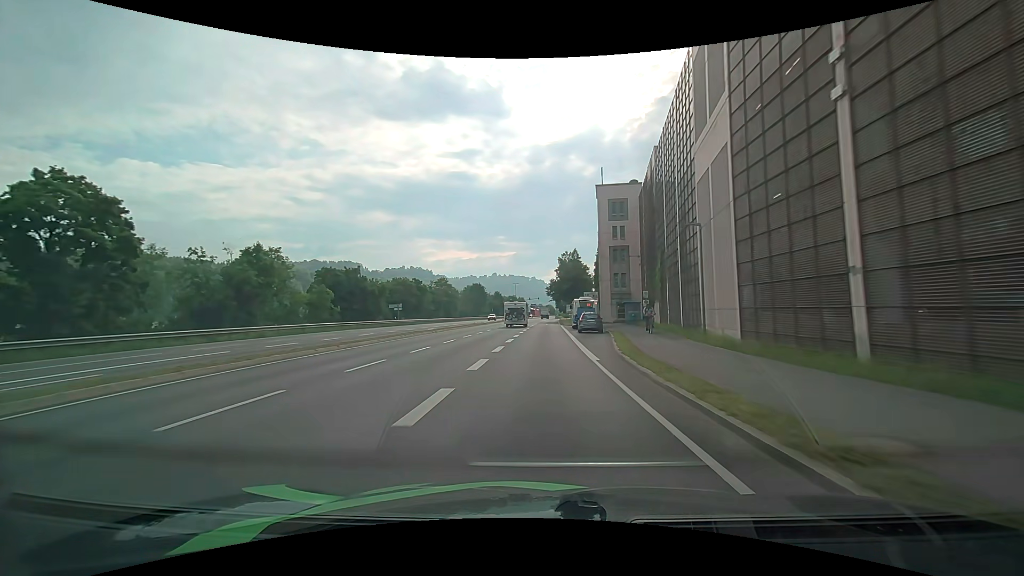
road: primary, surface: asphalt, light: Day
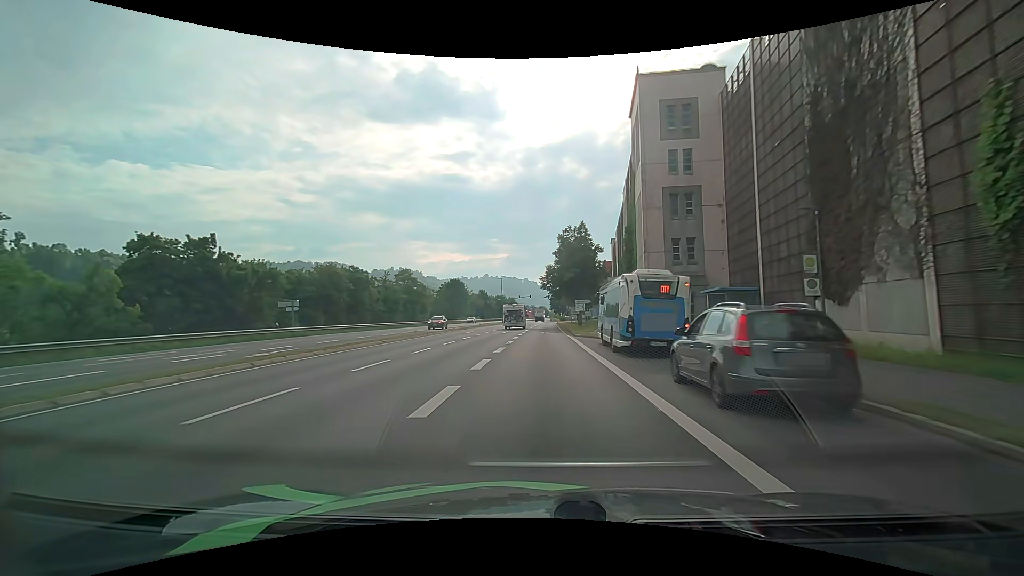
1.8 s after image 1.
(+0.2, +29.3) m; +2°
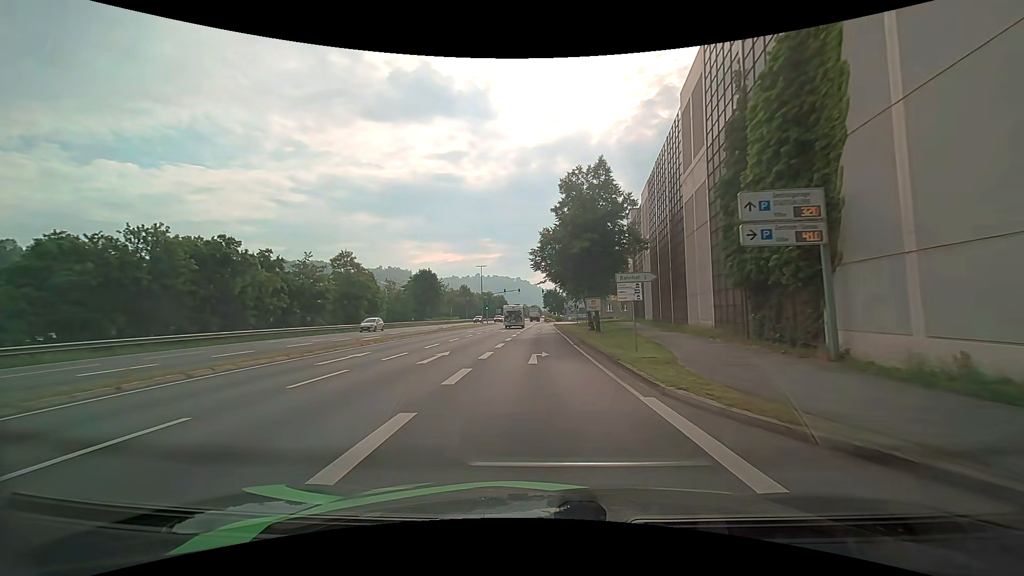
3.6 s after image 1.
(-0.1, +26.6) m; 0°
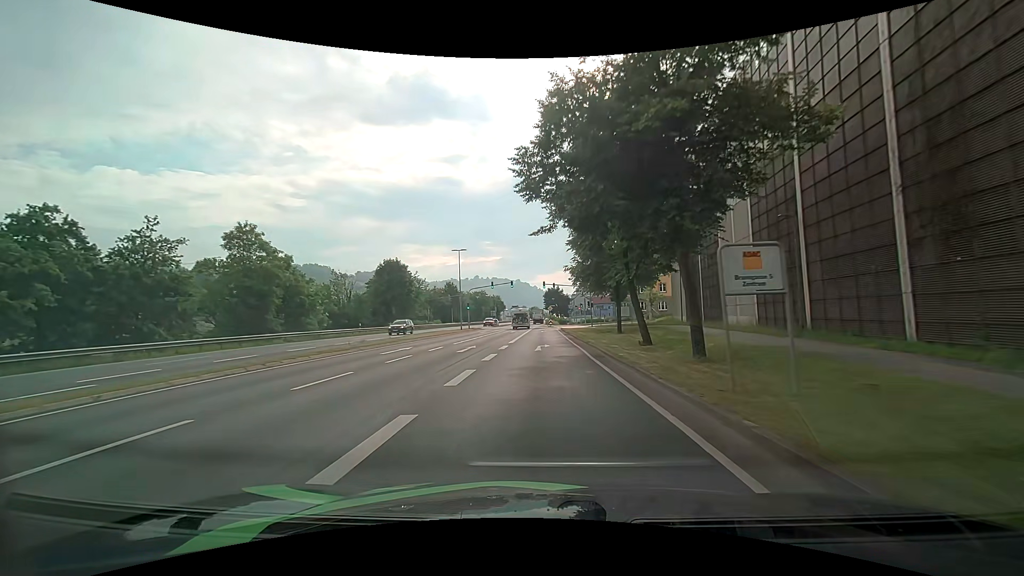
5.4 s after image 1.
(-0.1, +23.9) m; 0°
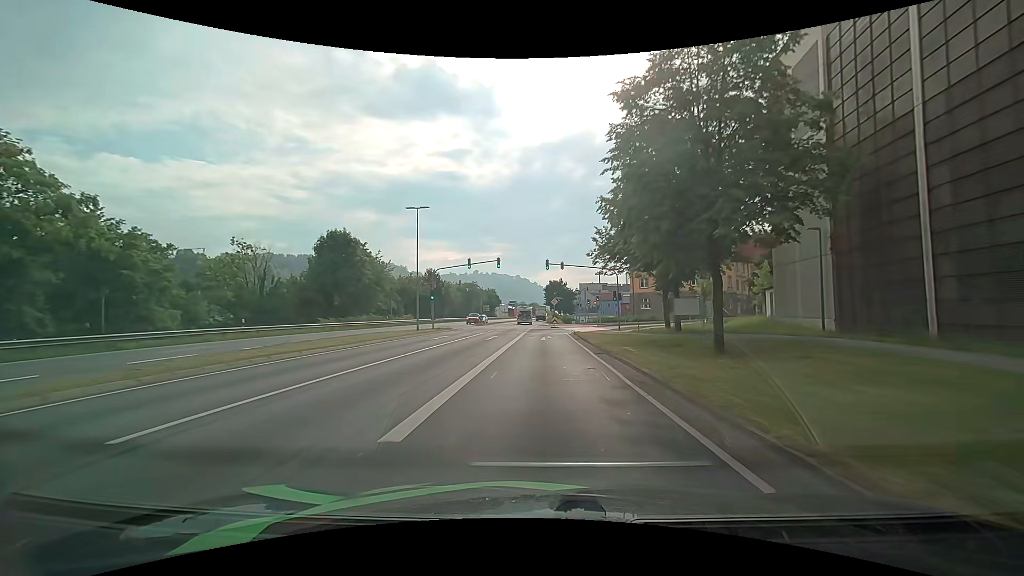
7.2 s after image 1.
(-0.1, +22.4) m; 0°
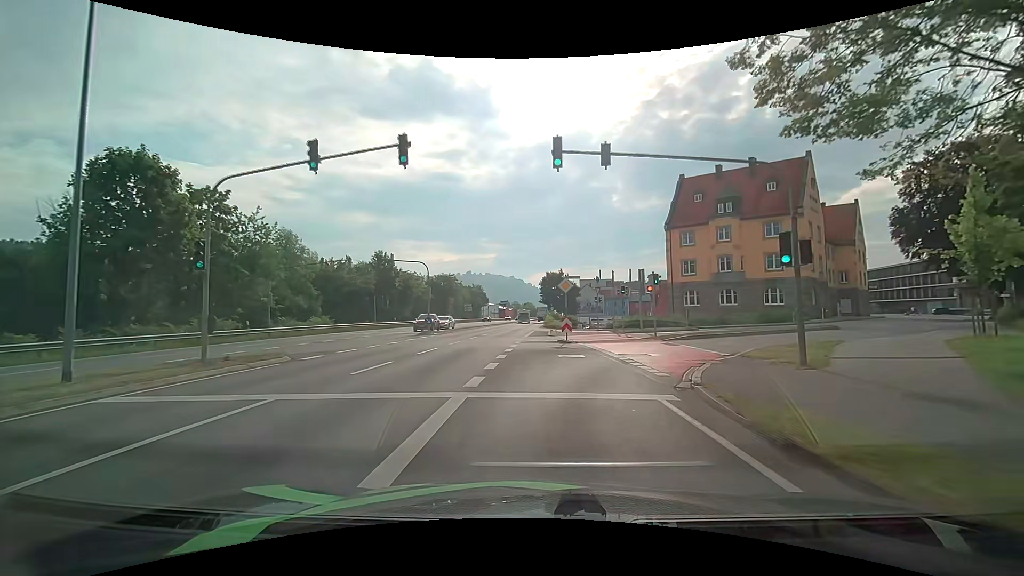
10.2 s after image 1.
(+0.2, +29.7) m; 0°
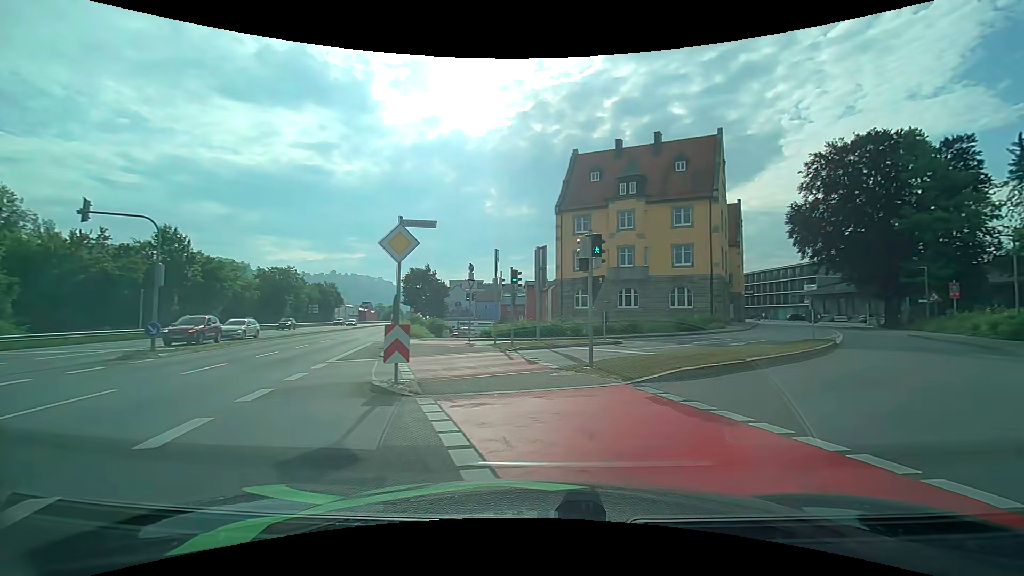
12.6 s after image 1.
(+1.2, +15.0) m; +15°
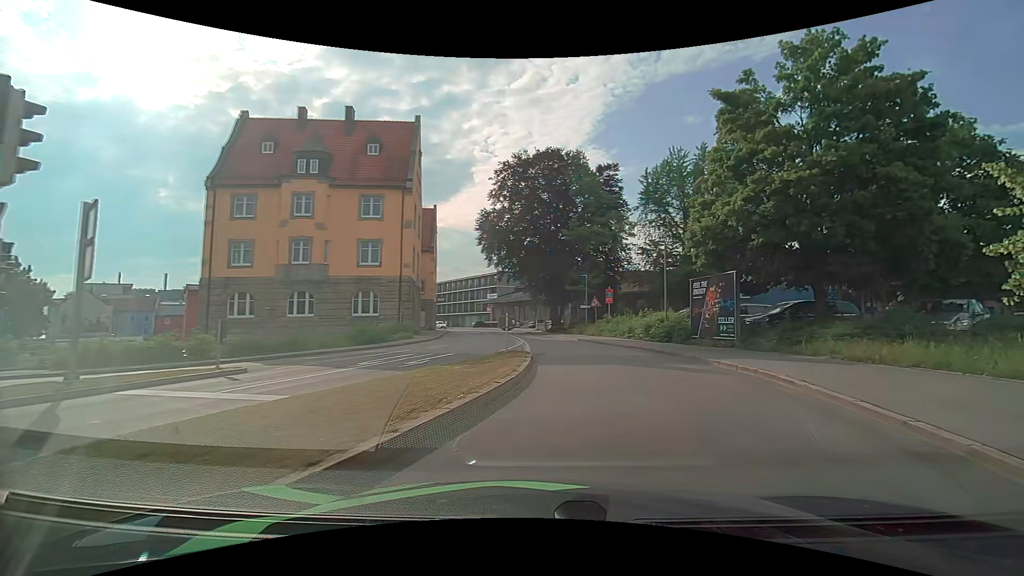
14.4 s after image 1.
(+2.4, +8.0) m; +33°
(+1, +10) (+2, +20) (+1, +30) (0, +40) (-1, +50) (-2, +60) (-4, +69) (-6, +79) (-9, +89) (-14, +98) m
